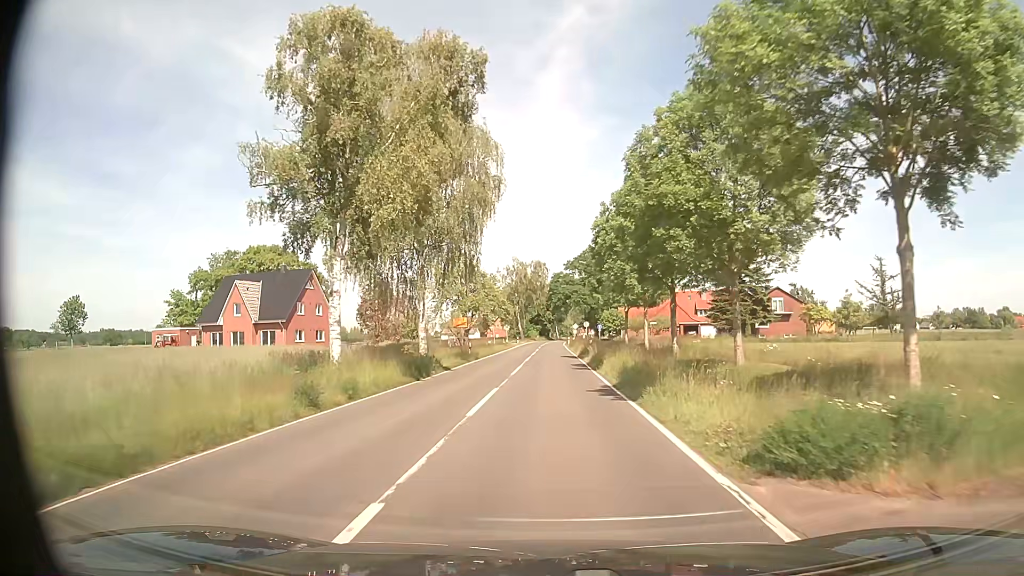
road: secondary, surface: asphalt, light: Day
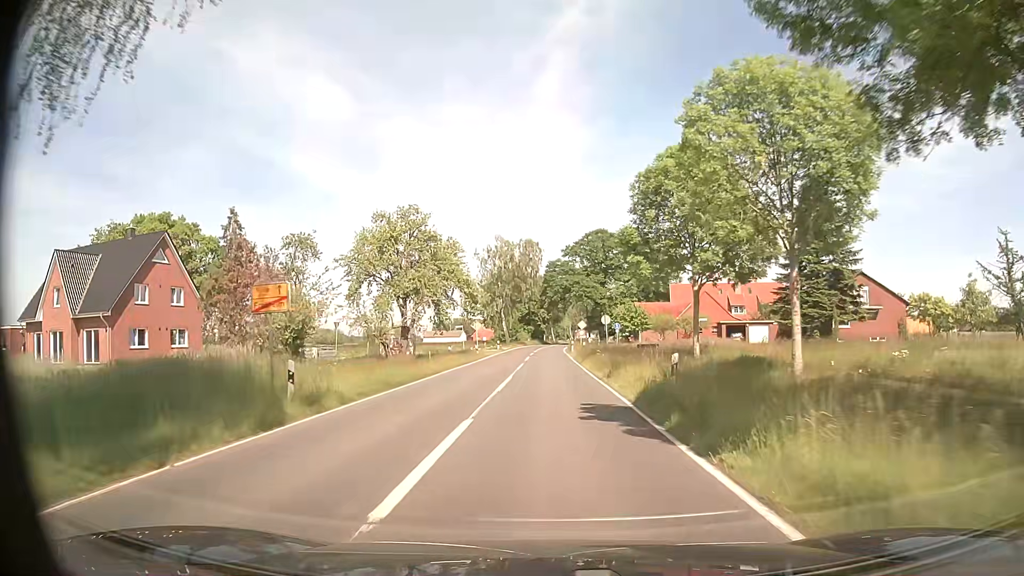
(+0.1, +30.4) m; +1°
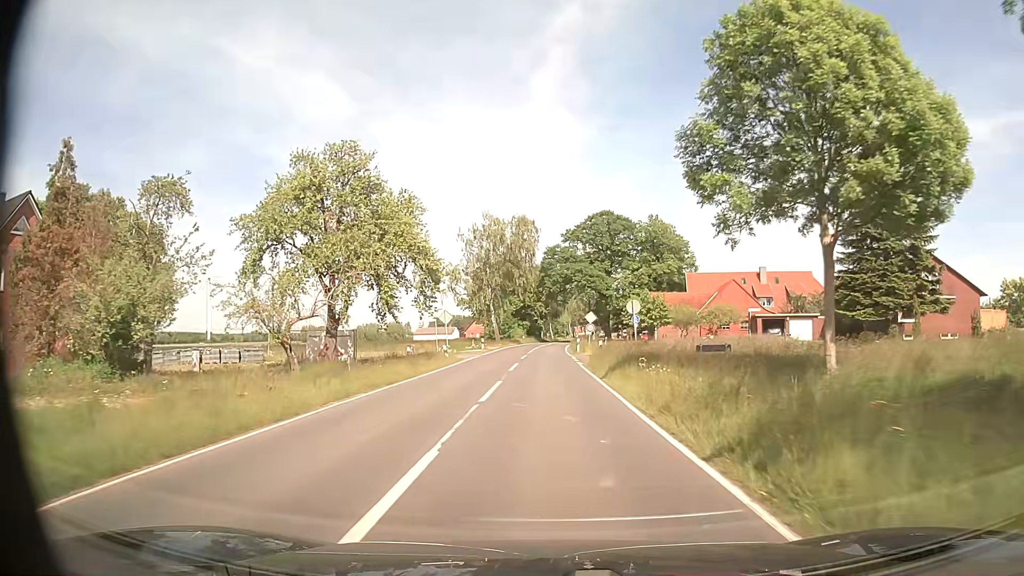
(-0.1, +15.2) m; 0°
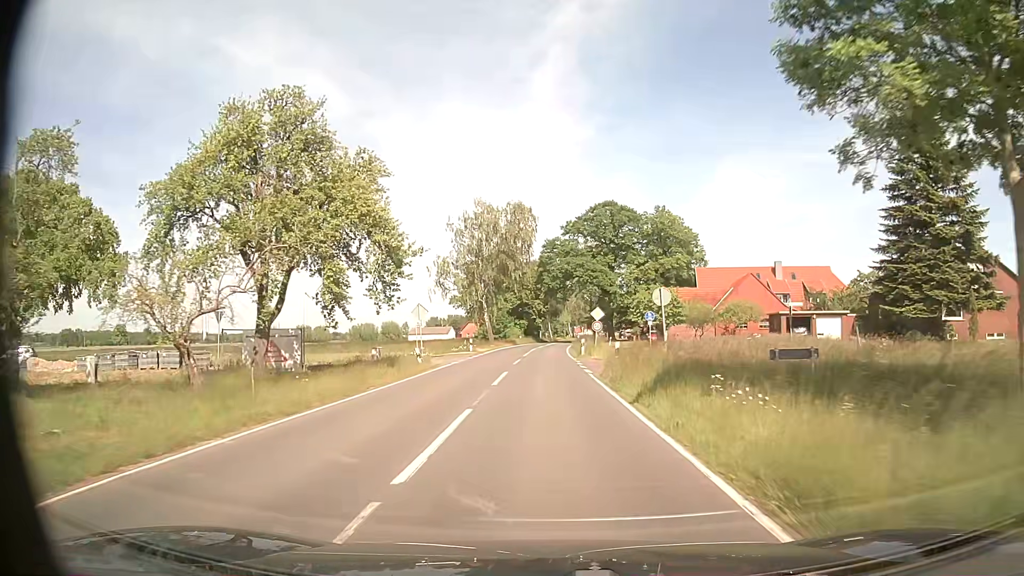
(0.0, +7.6) m; 0°
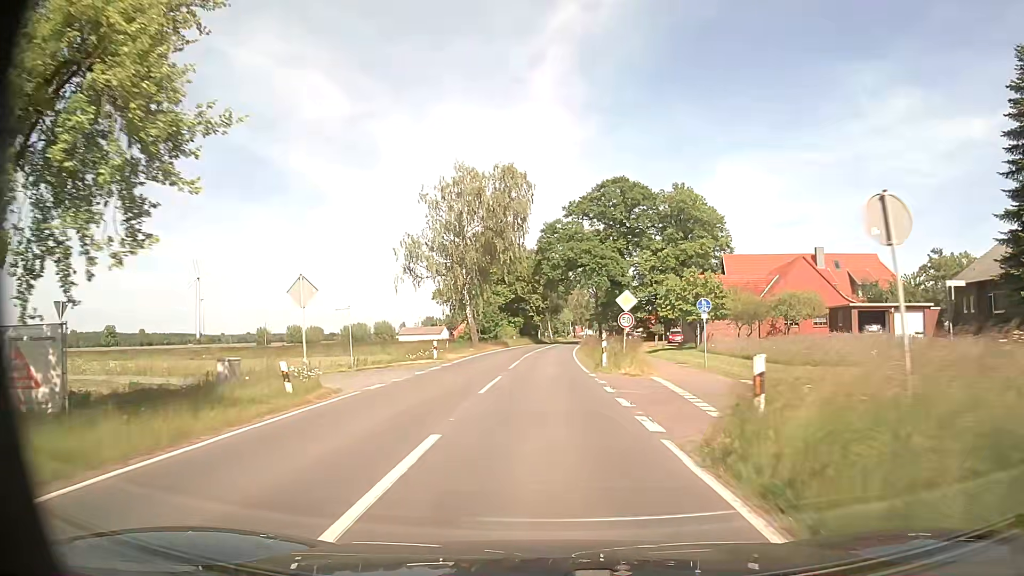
(0.0, +15.2) m; 0°
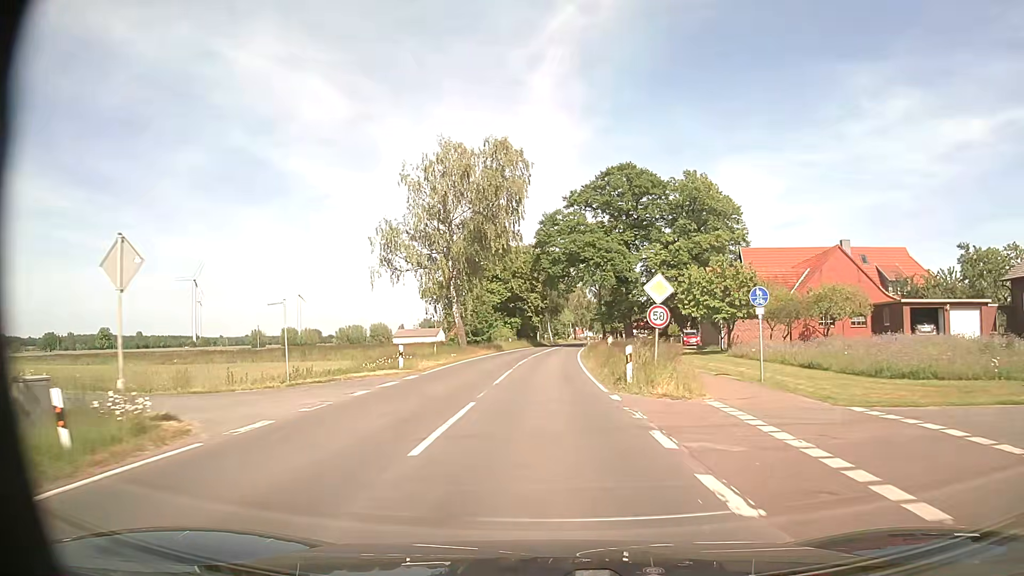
(0.0, +7.6) m; 0°
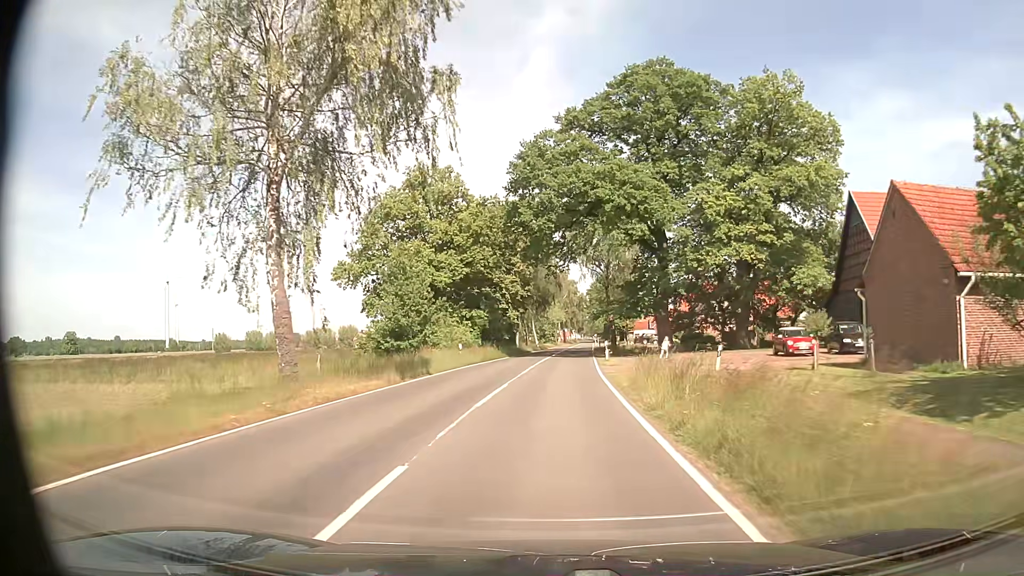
(+0.2, +30.4) m; +1°
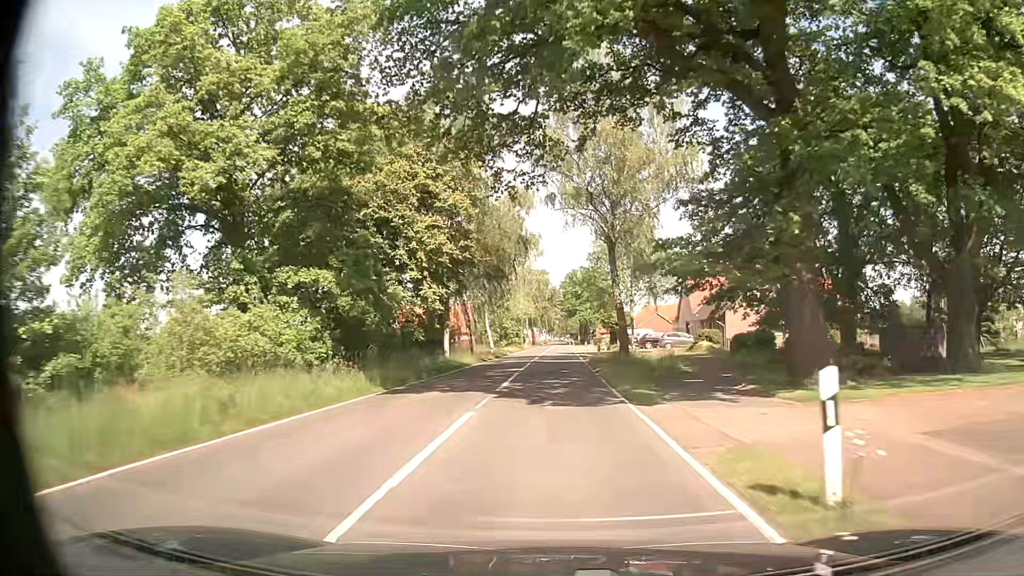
(+0.6, +30.4) m; +2°
(0, +10) (0, +20) (0, +30) (+1, +40) (+1, +50) (+1, +60) (+1, +70) (+1, +80) (+2, +90) (+2, +100) m
